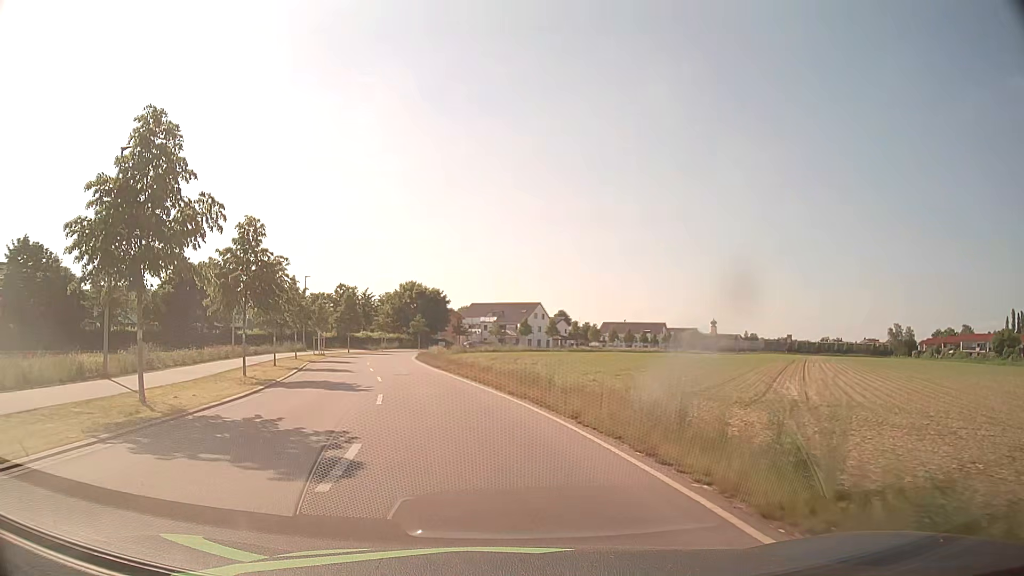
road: unclassified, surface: asphalt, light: Day
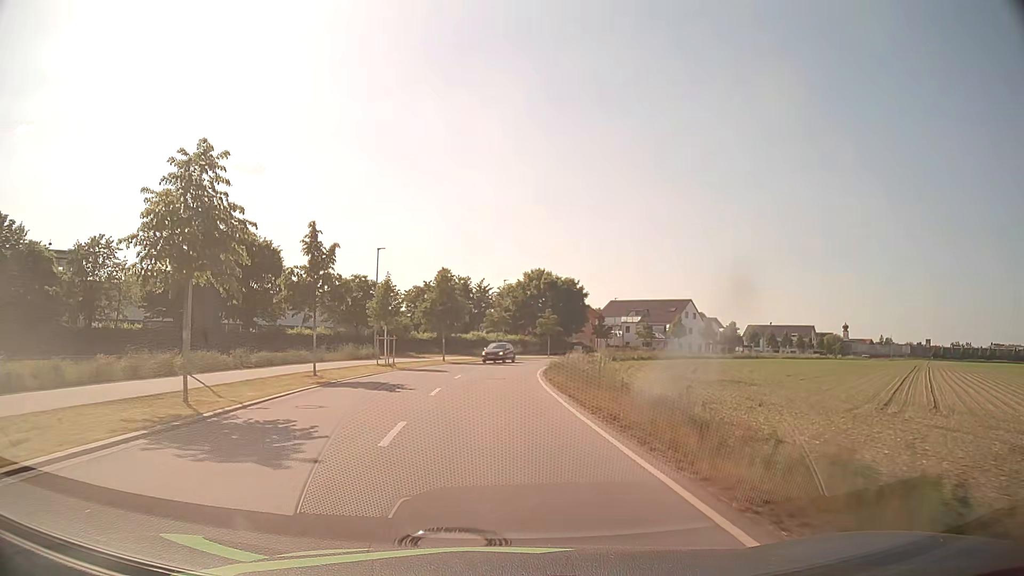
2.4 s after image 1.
(-3.1, +24.6) m; -11°
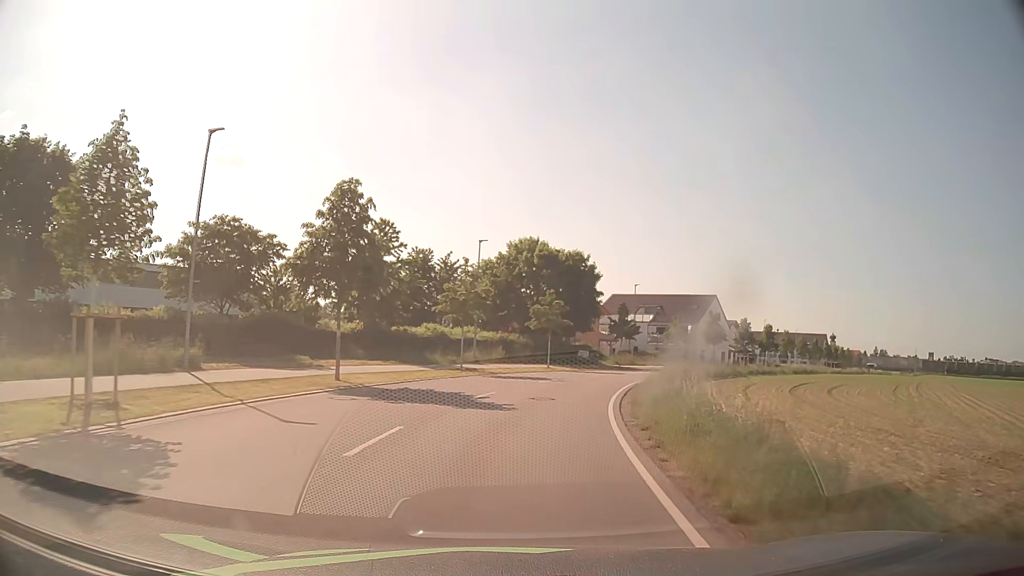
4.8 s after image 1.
(+0.1, +28.3) m; +2°
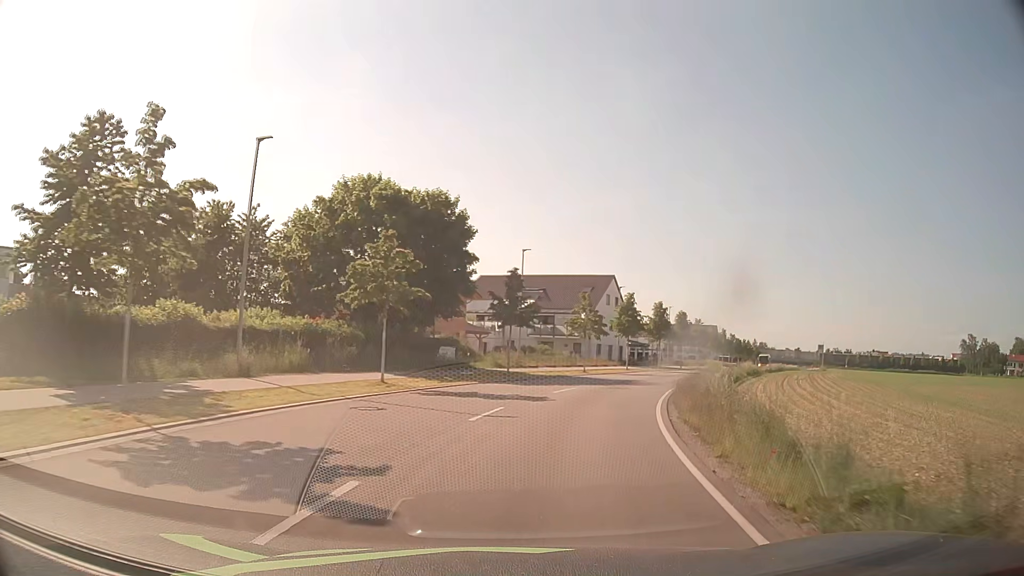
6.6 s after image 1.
(+1.9, +21.8) m; +12°
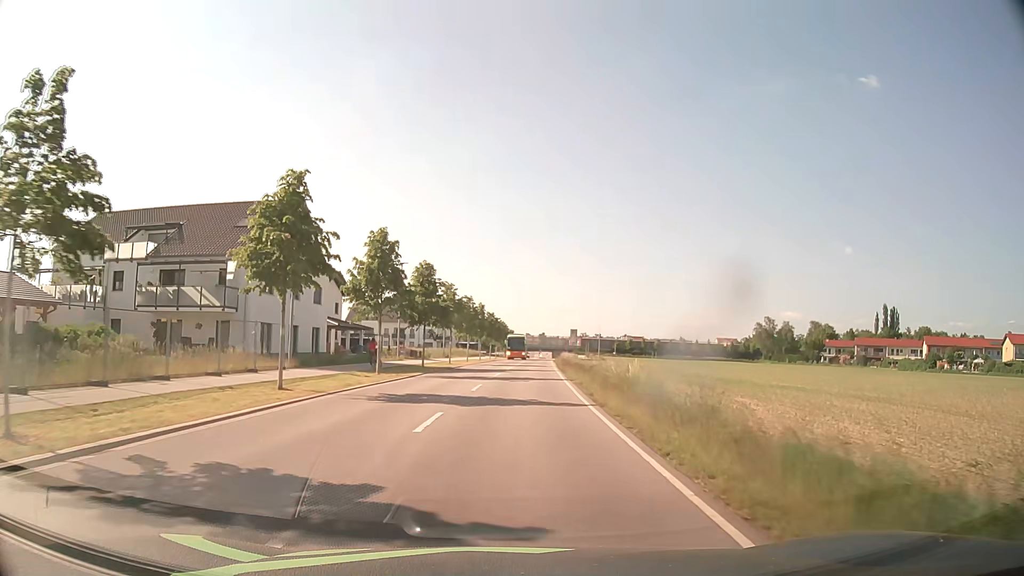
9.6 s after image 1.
(+8.2, +36.1) m; +23°
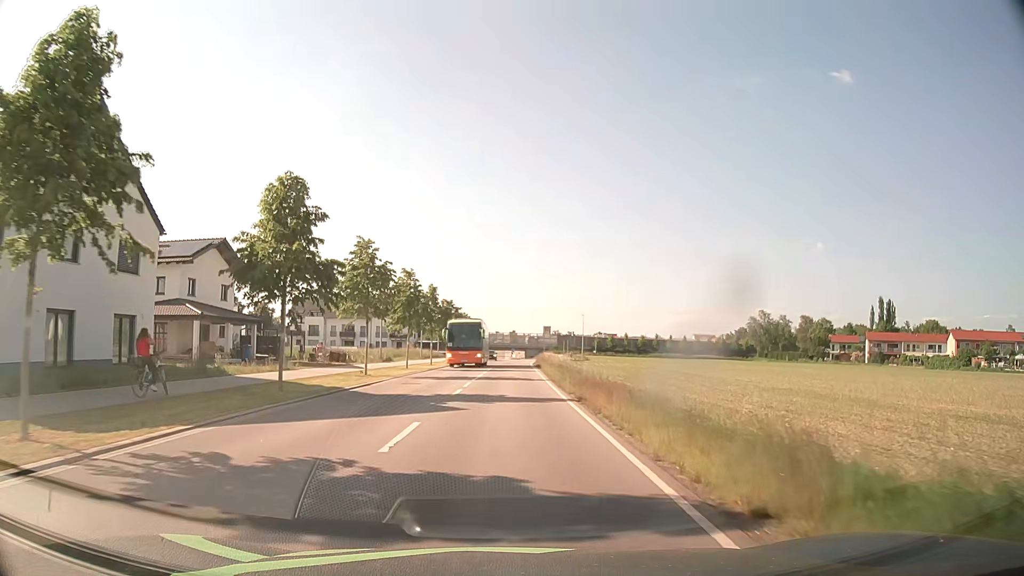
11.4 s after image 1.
(+0.7, +22.8) m; +2°
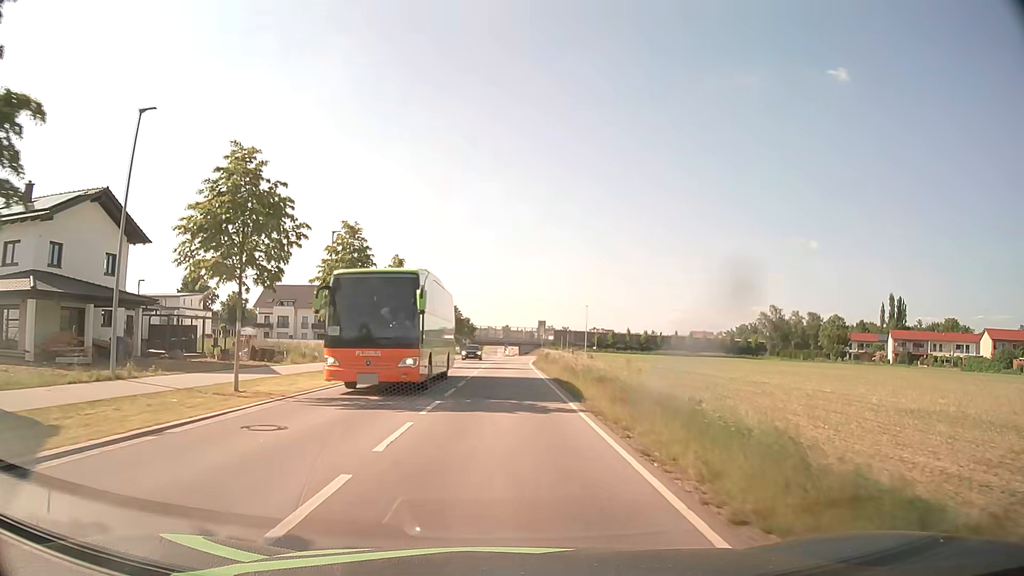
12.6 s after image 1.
(+0.1, +15.3) m; +1°
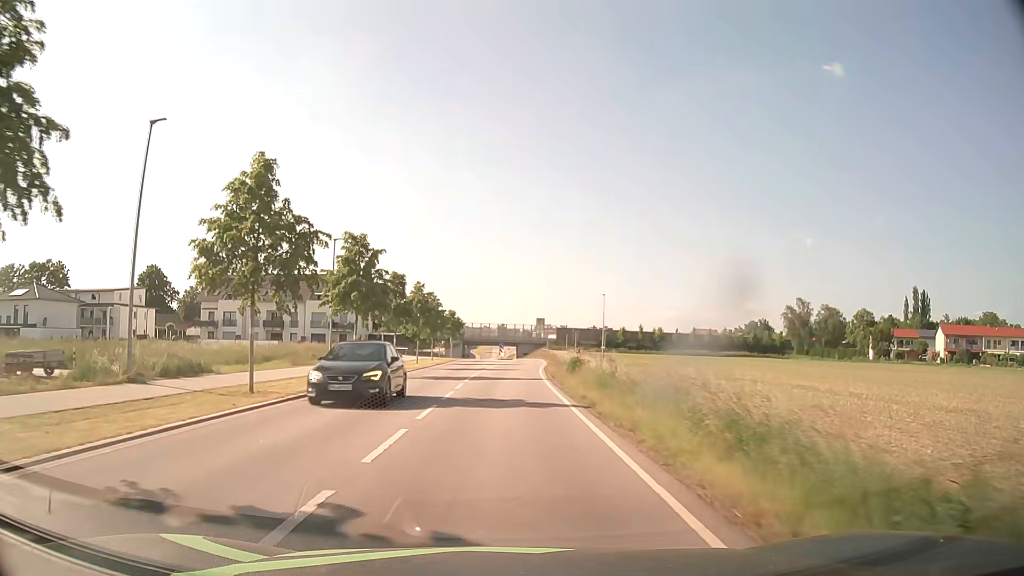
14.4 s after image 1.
(+0.1, +23.1) m; 0°
(0, +10) (0, +20) (0, +30) (+1, +40) (+1, +50) (+2, +60) (+2, +70) (+2, +80) (+2, +90) (+1, +100) m
